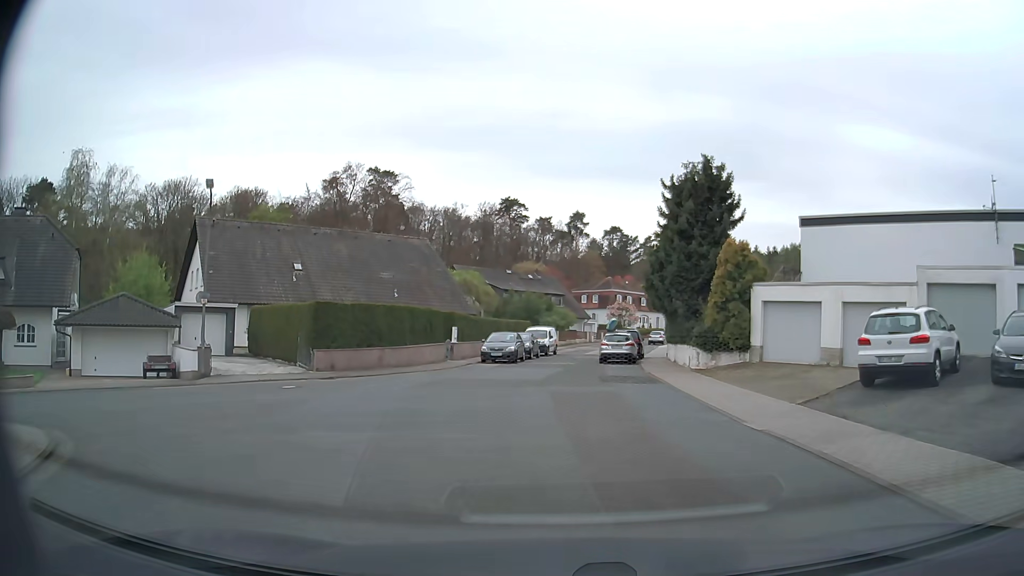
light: Day
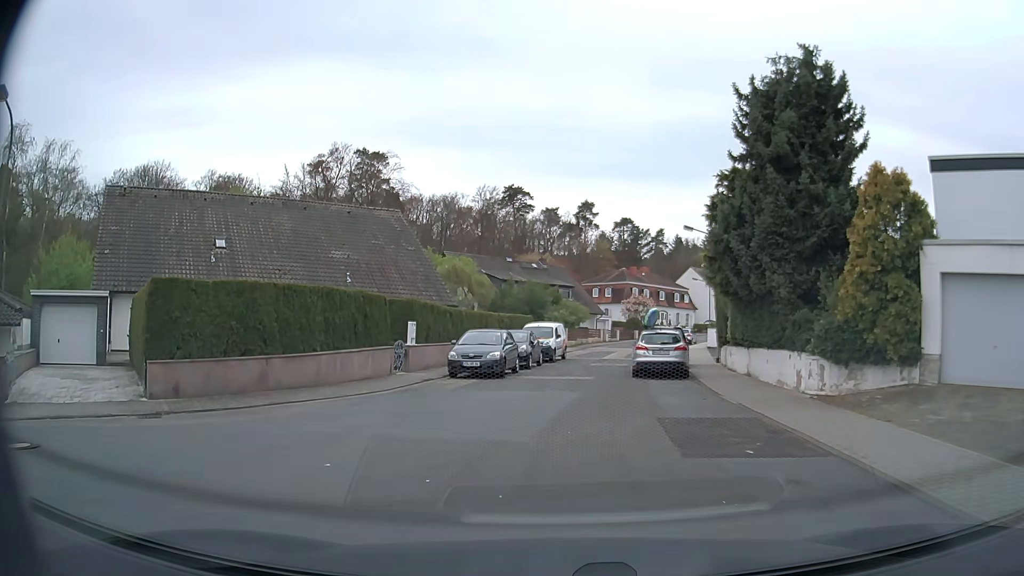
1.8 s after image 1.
(-0.2, +11.5) m; -2°
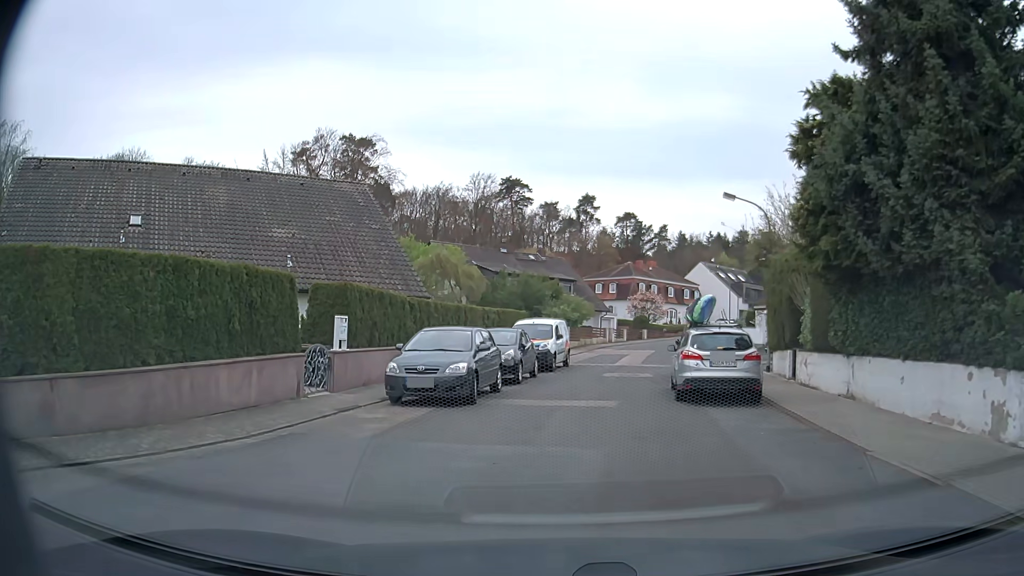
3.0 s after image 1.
(0.0, +7.5) m; 0°
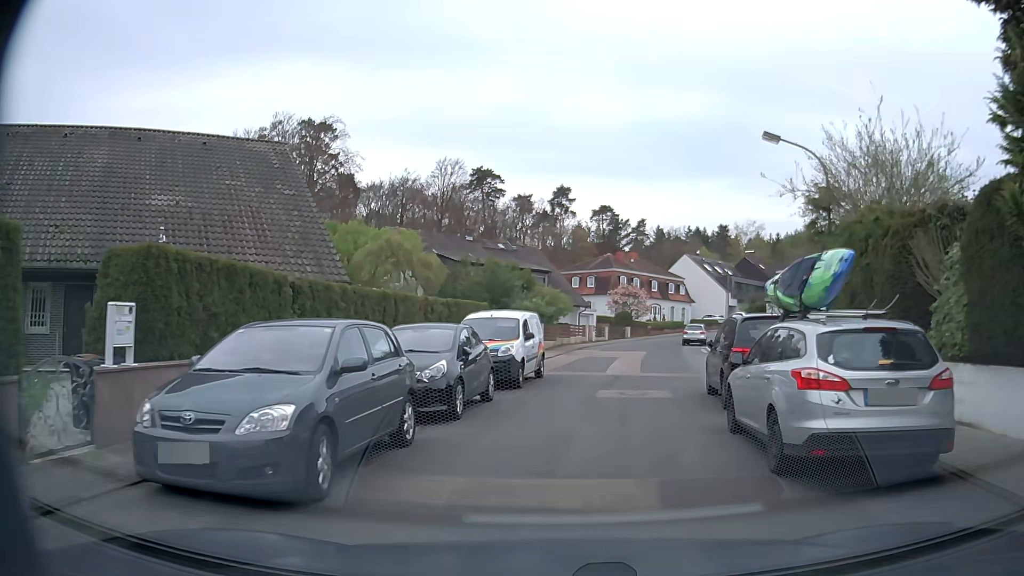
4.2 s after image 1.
(+0.1, +7.5) m; +2°
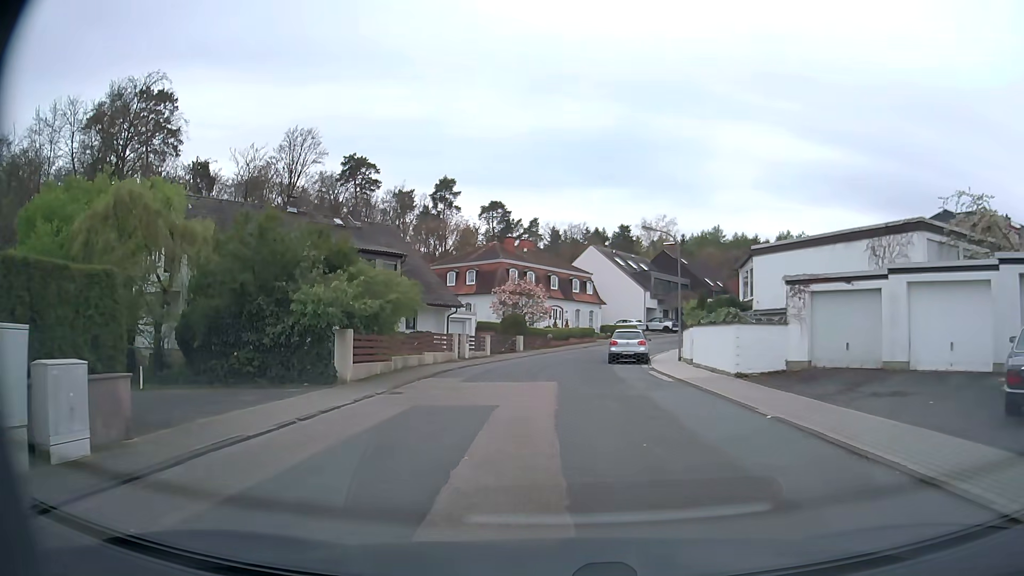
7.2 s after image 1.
(+1.8, +18.2) m; +9°
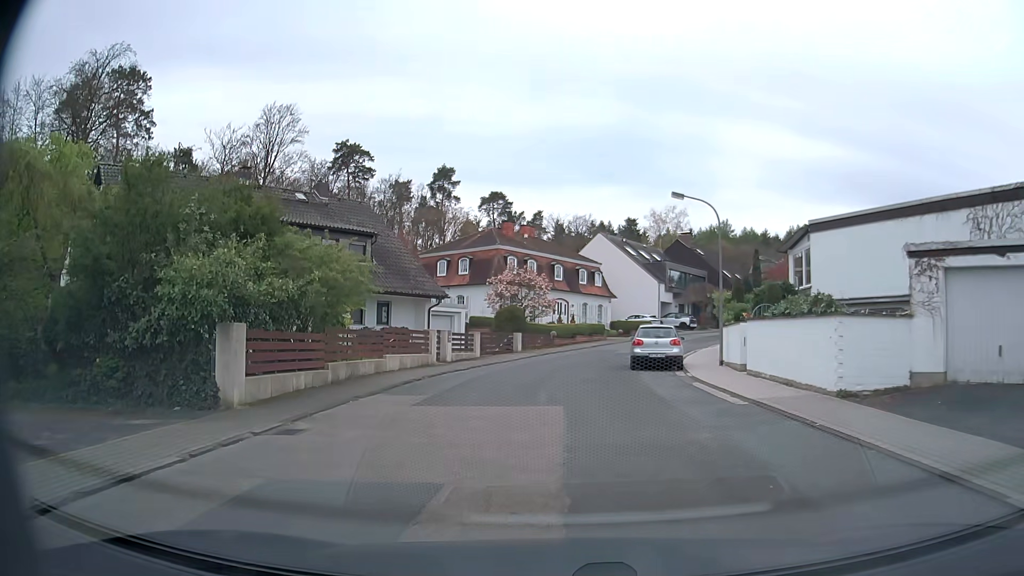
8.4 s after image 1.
(0.0, +7.1) m; +1°
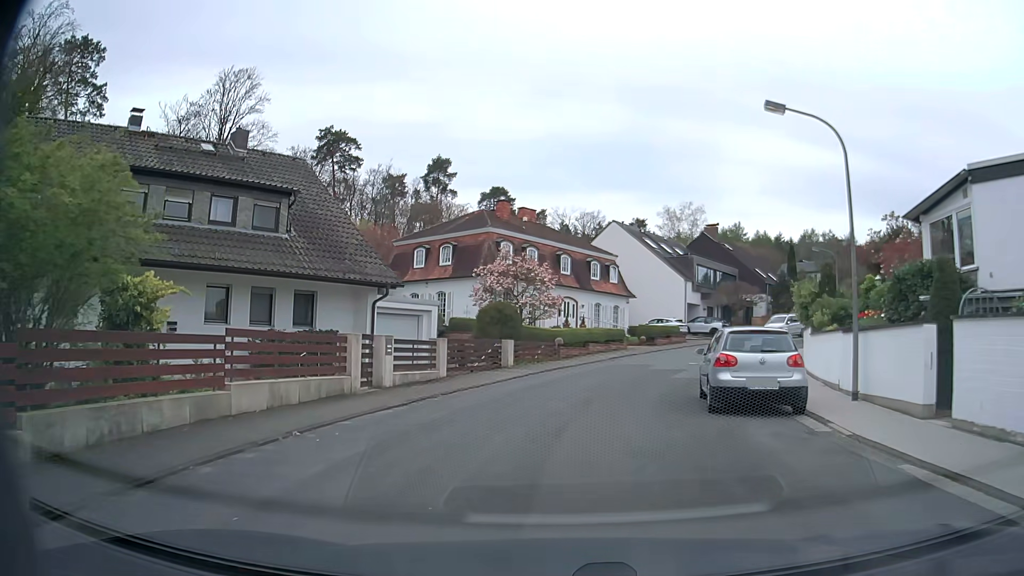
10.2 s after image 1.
(-0.2, +10.8) m; 0°
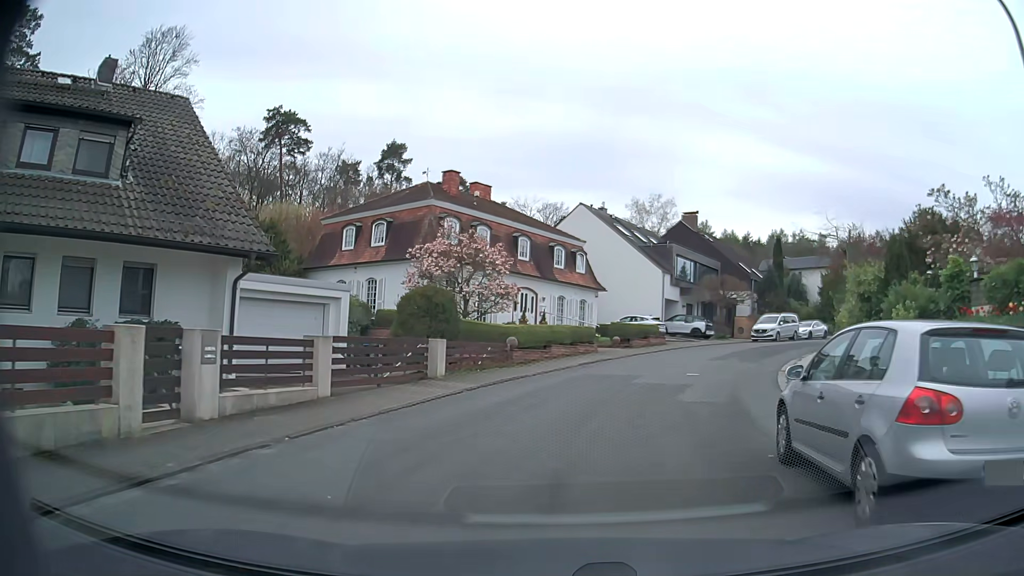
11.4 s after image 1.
(+0.1, +7.4) m; +2°
(+1, +10) (+4, +19) (+8, +28) (+14, +37) (+20, +44) (+27, +52) (+35, +58) (+43, +63) (+52, +69) (+60, +73) m
